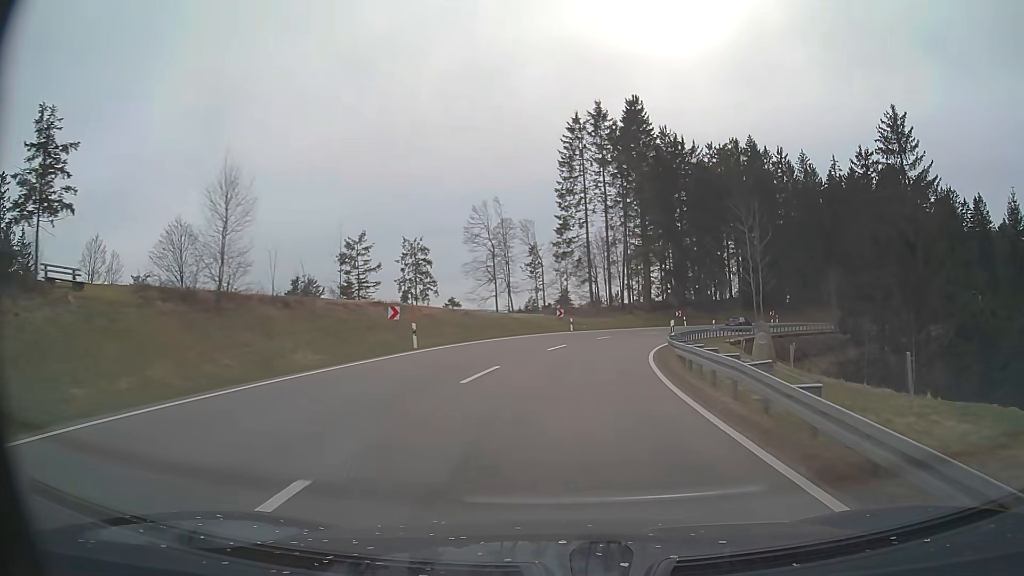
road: primary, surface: asphalt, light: Day
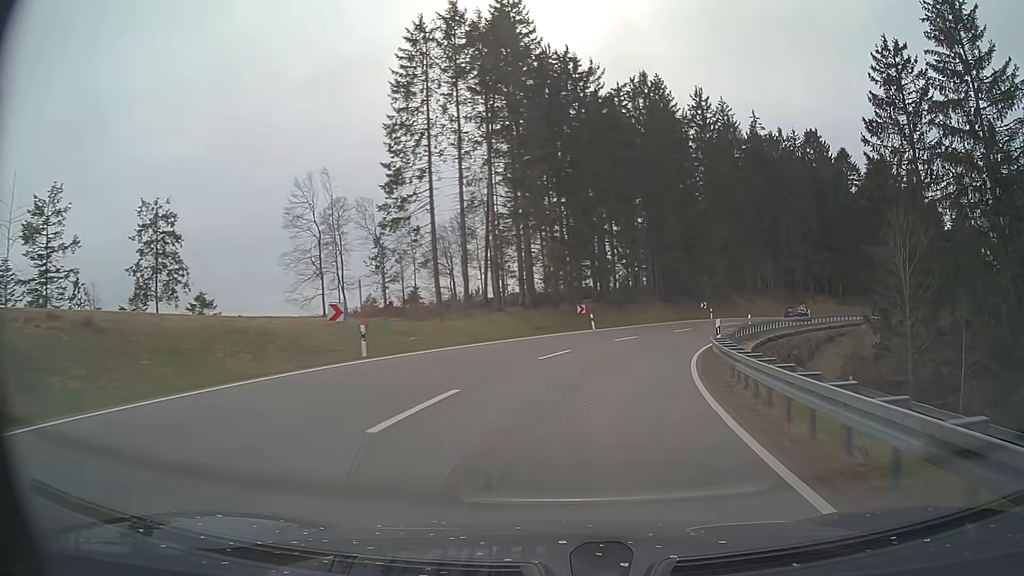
(+2.5, +29.8) m; +11°
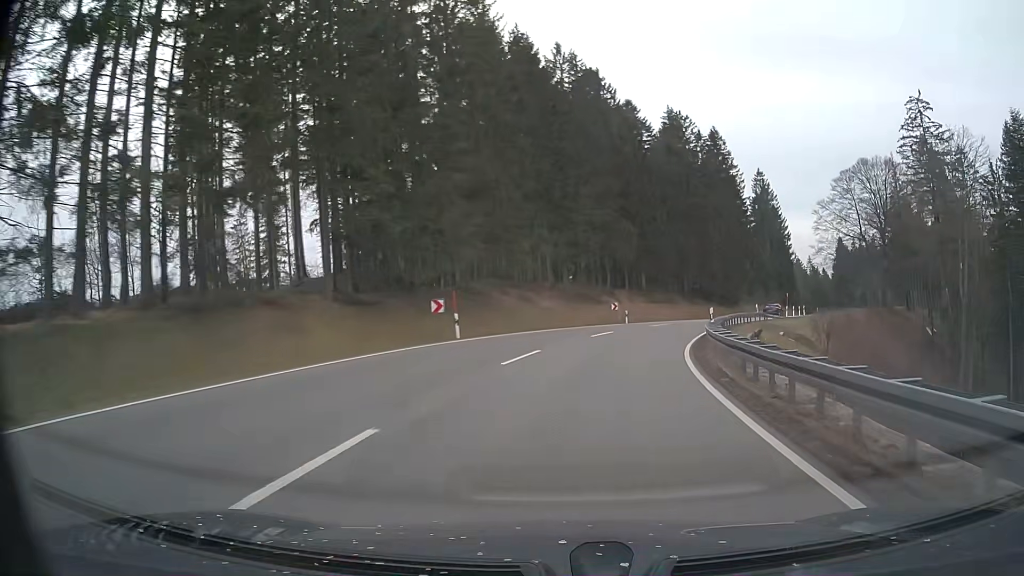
(+7.8, +38.5) m; +23°
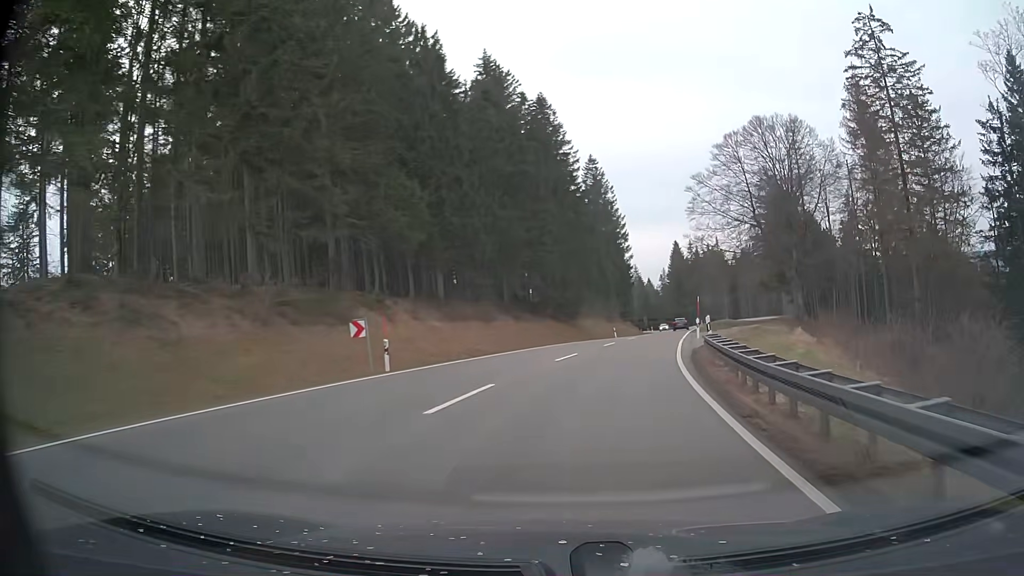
(+4.3, +29.6) m; +16°
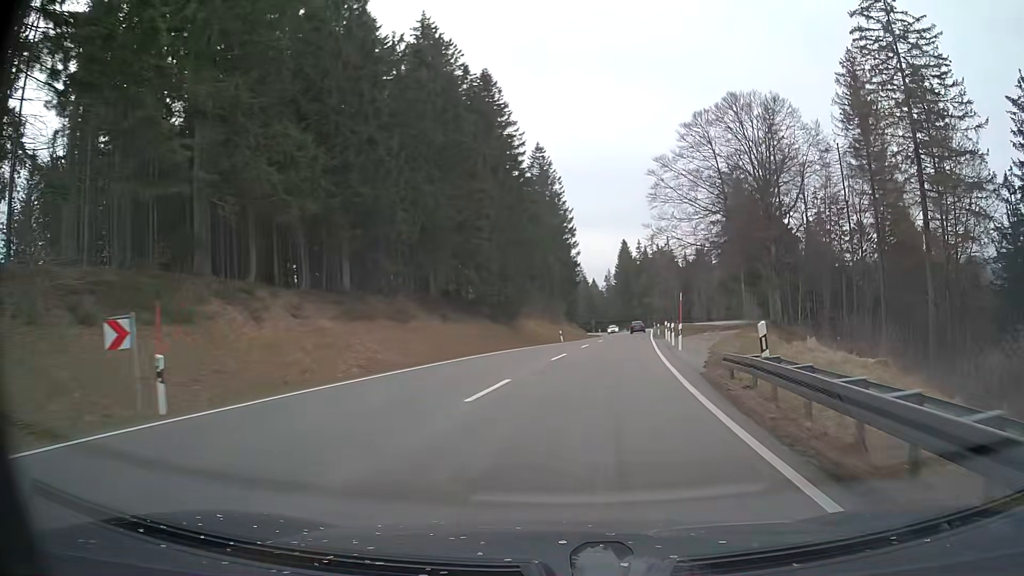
(+0.4, +10.1) m; +5°
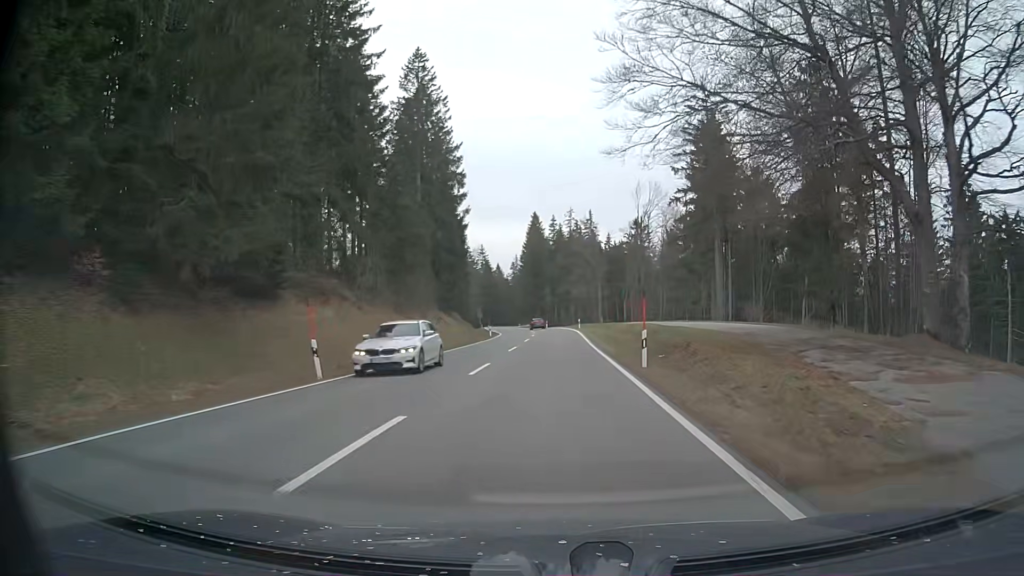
(+4.4, +41.7) m; +8°
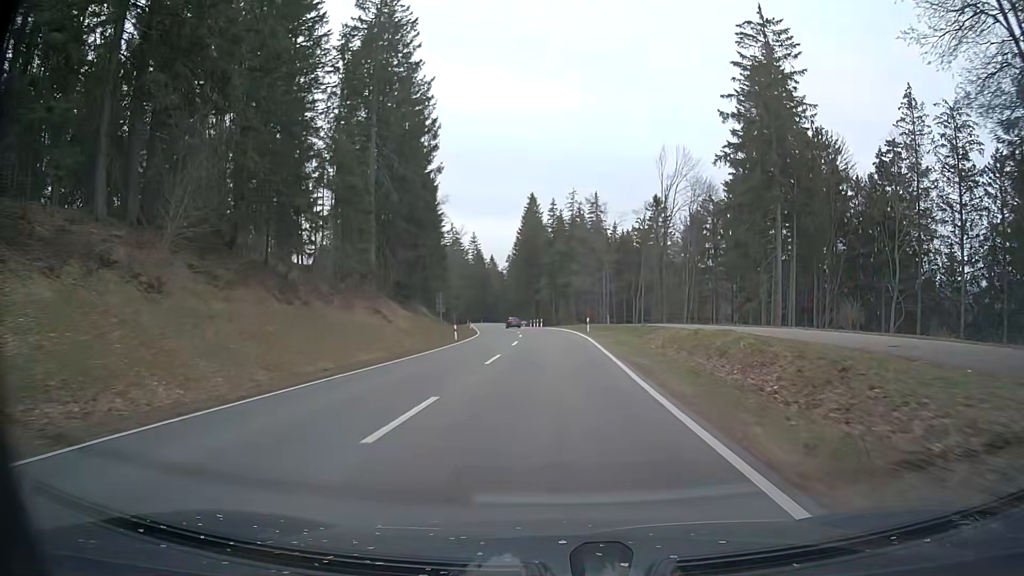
(0.0, +22.0) m; 0°
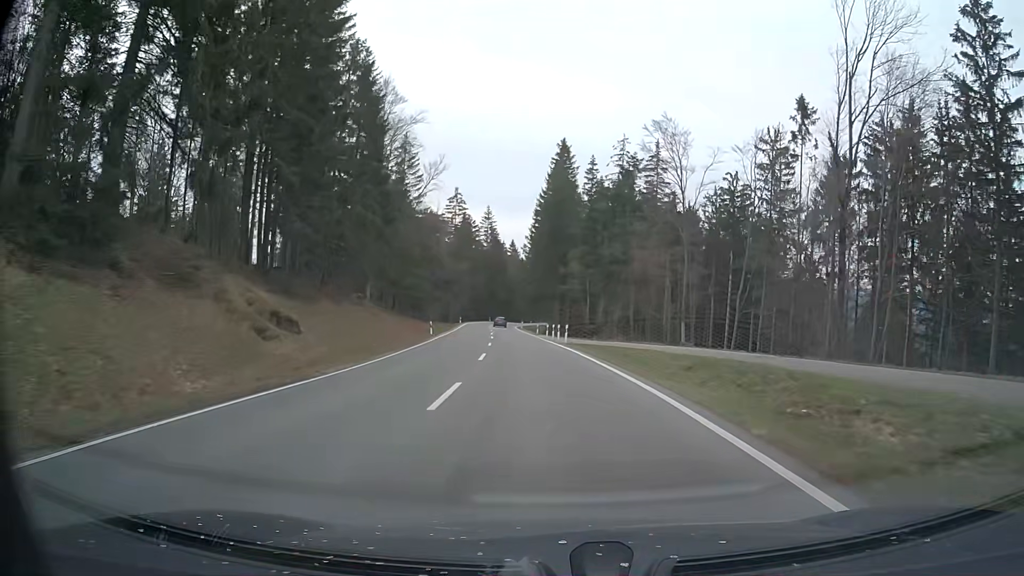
(-0.2, +45.8) m; -2°
(0, +10) (0, +20) (-1, +30) (-2, +40) (-3, +50) (-4, +60) (-5, +70) (-6, +80) (-7, +90) (-7, +100) m
